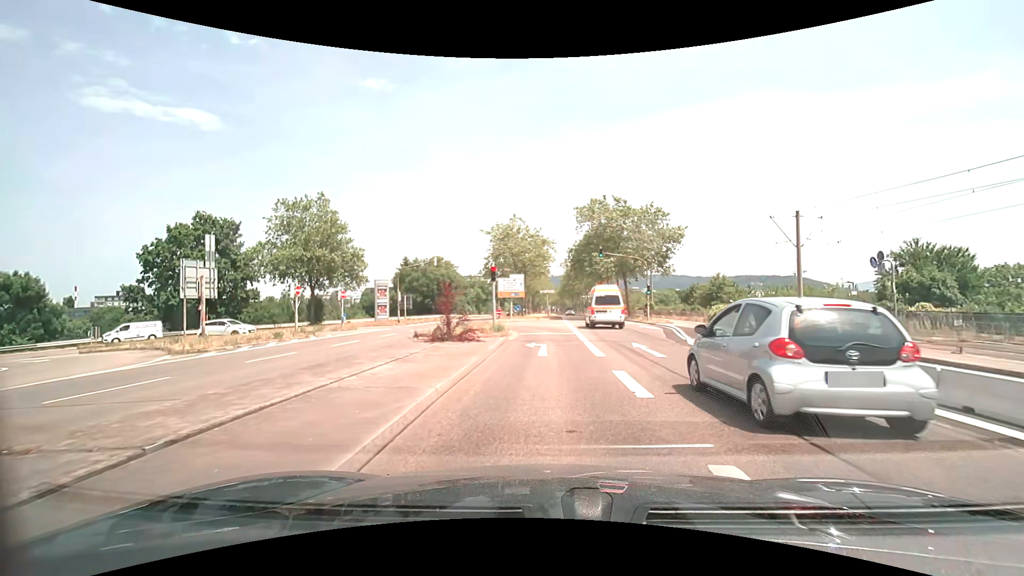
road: secondary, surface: asphalt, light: Day
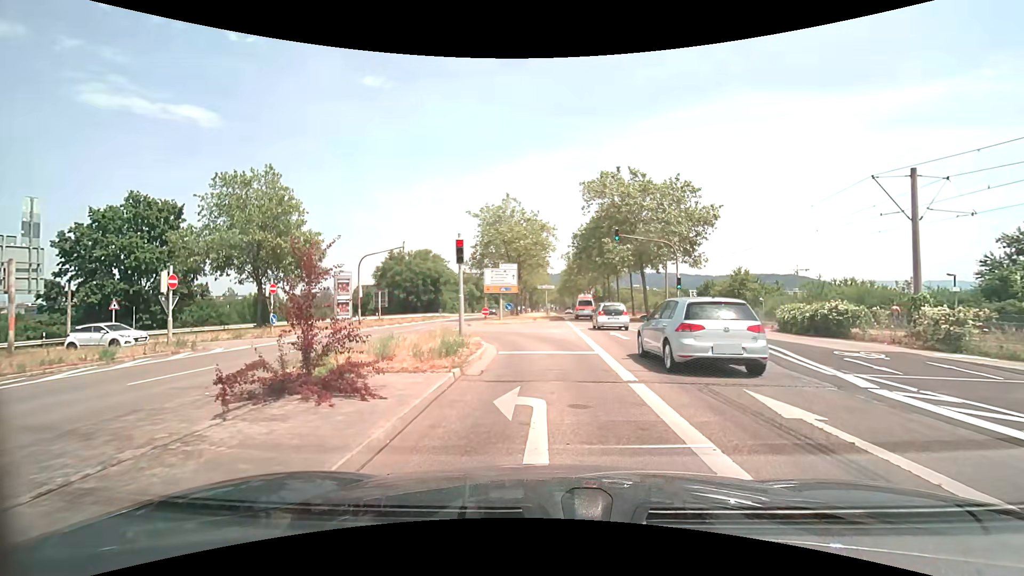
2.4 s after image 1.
(0.0, +10.0) m; 0°
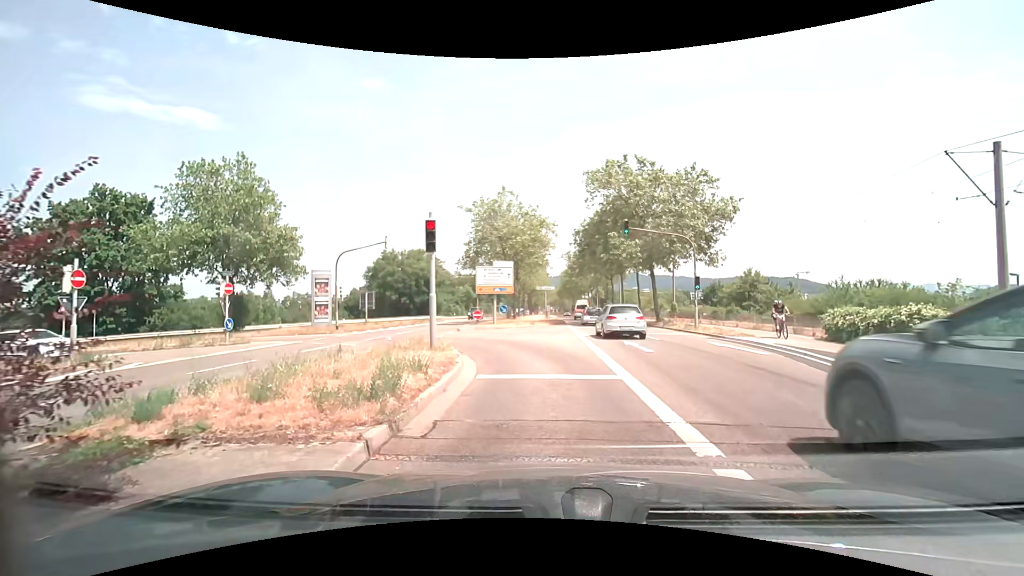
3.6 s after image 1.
(0.0, +4.1) m; +1°
